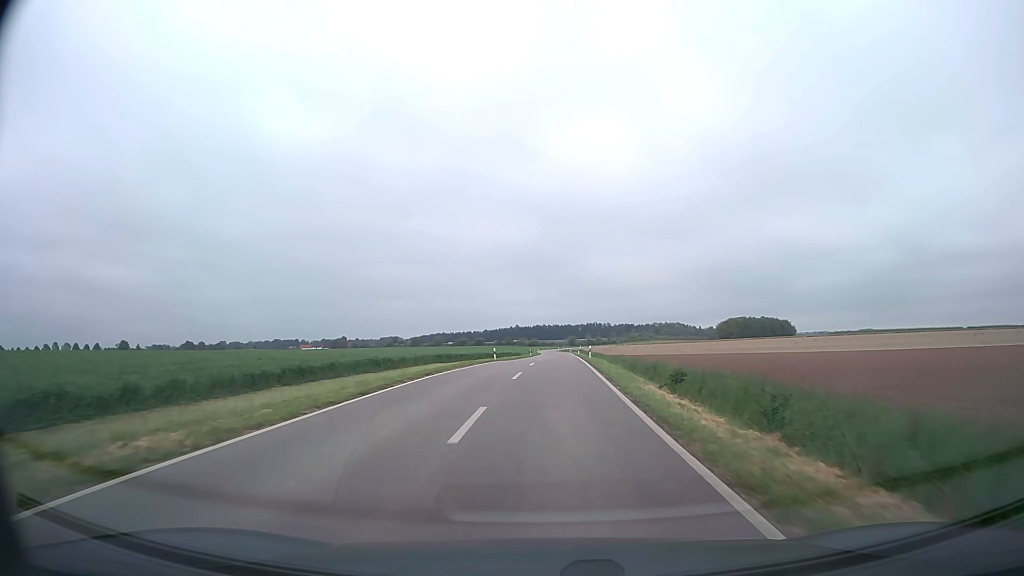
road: unclassified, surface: asphalt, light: Day
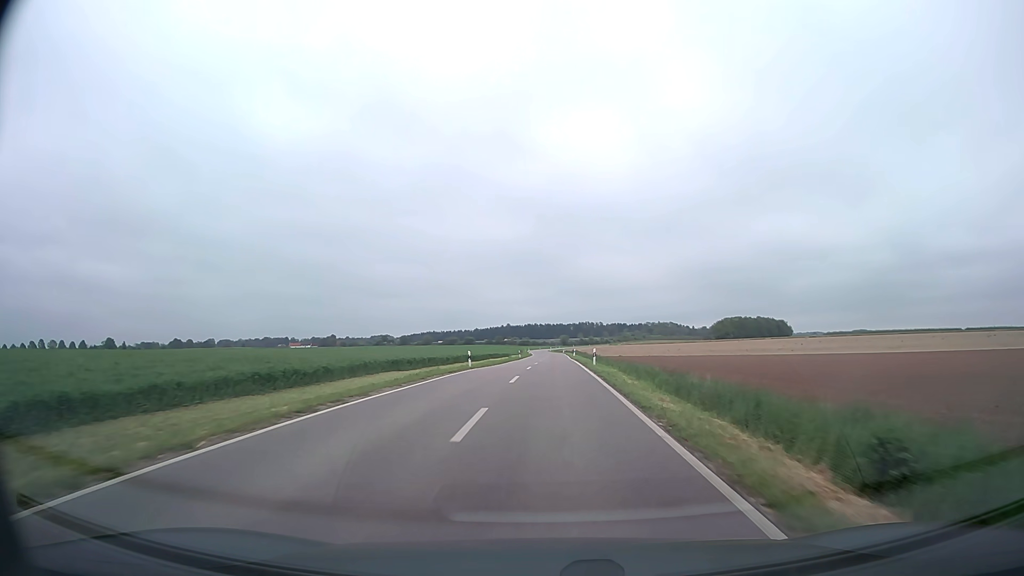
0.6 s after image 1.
(+0.1, +12.0) m; +1°
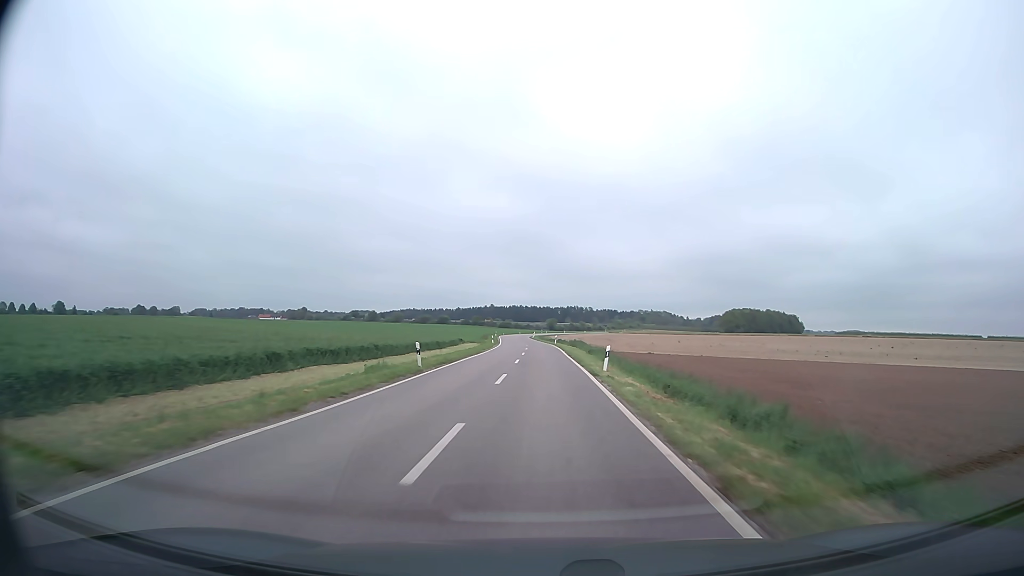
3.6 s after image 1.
(+1.0, +63.3) m; +1°
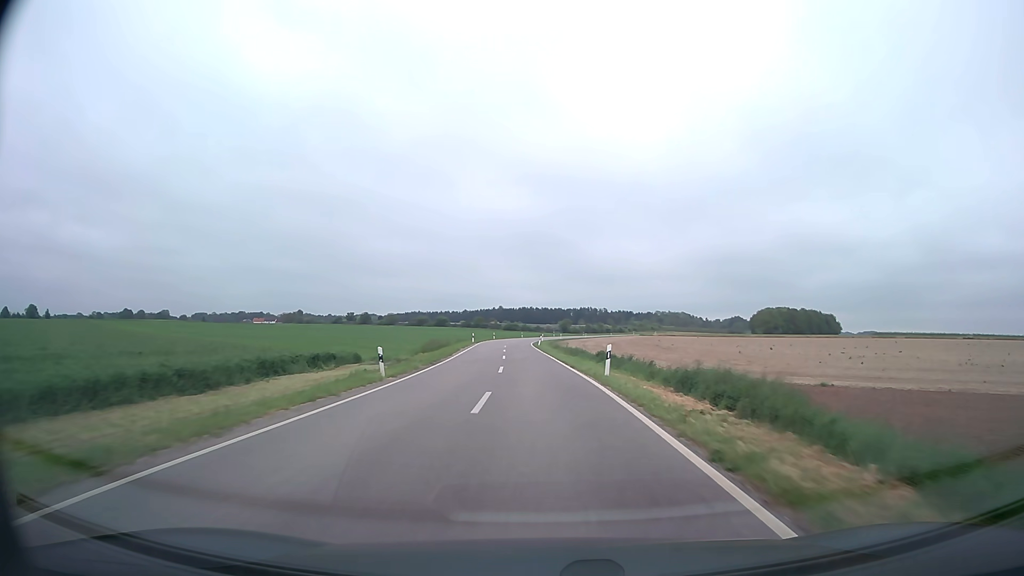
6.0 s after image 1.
(-0.3, +55.3) m; -1°
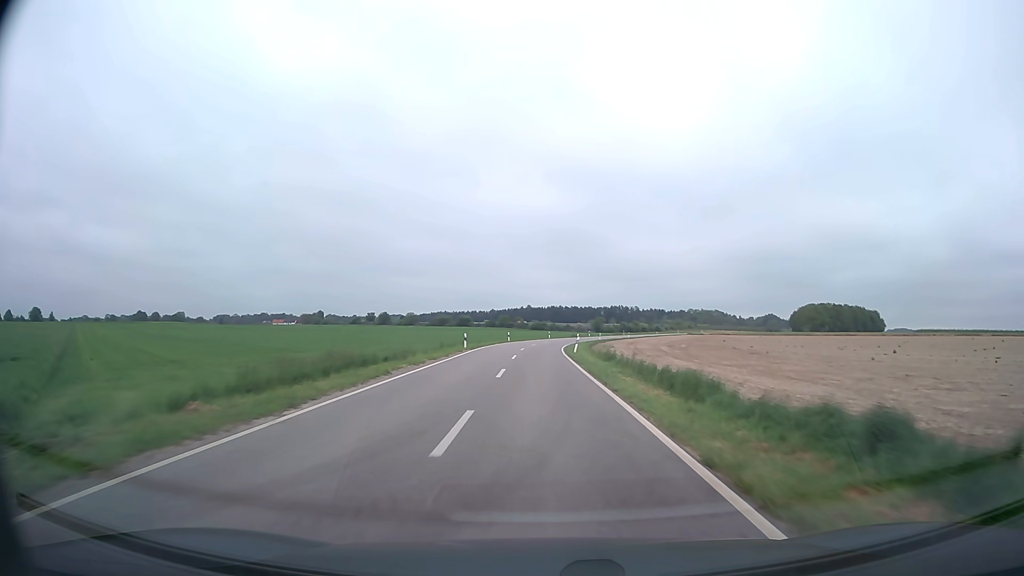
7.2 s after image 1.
(-0.5, +28.3) m; -2°
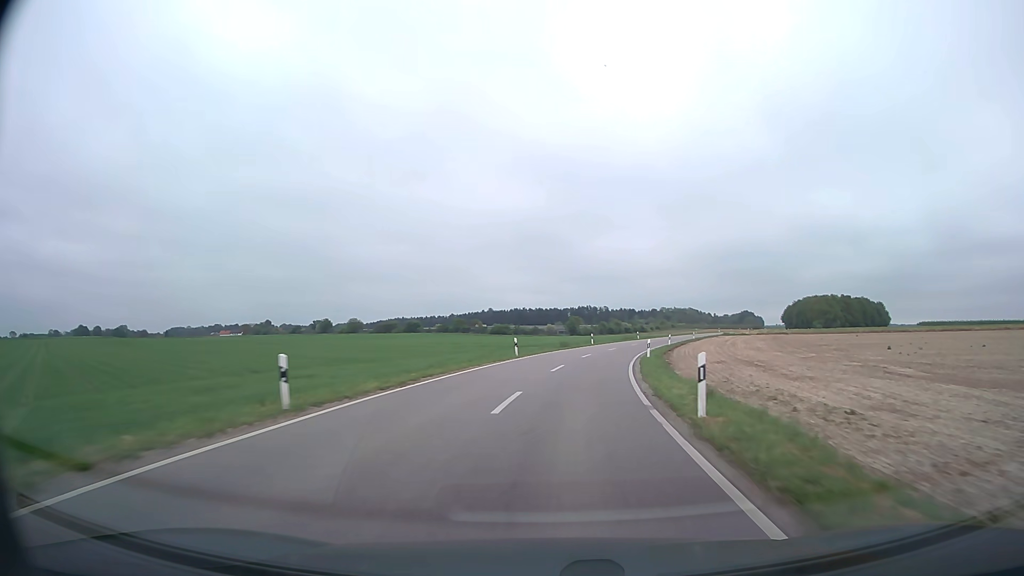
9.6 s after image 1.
(0.0, +56.5) m; +2°
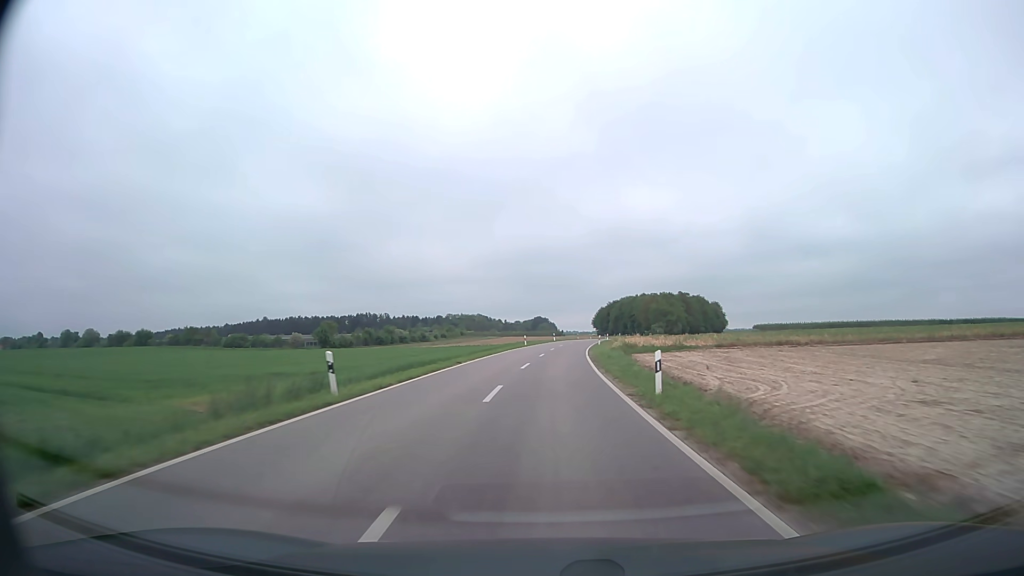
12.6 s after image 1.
(+11.6, +68.9) m; +19°
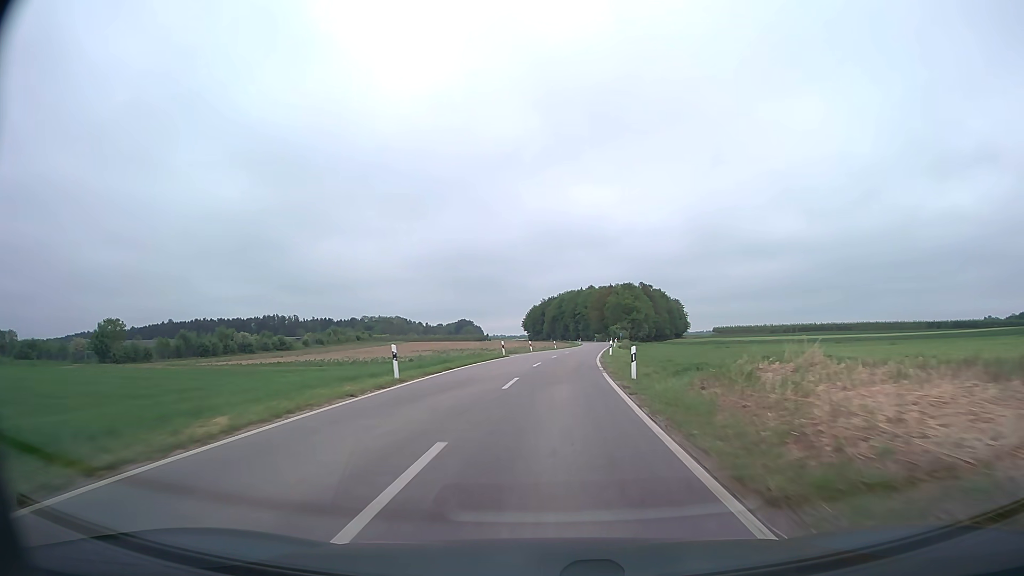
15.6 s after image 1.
(+3.5, +69.2) m; +6°
(0, +10) (0, +20) (+1, +30) (+2, +40) (+3, +50) (+4, +60) (+5, +70) (+6, +80) (+7, +90) (+8, +100) m
